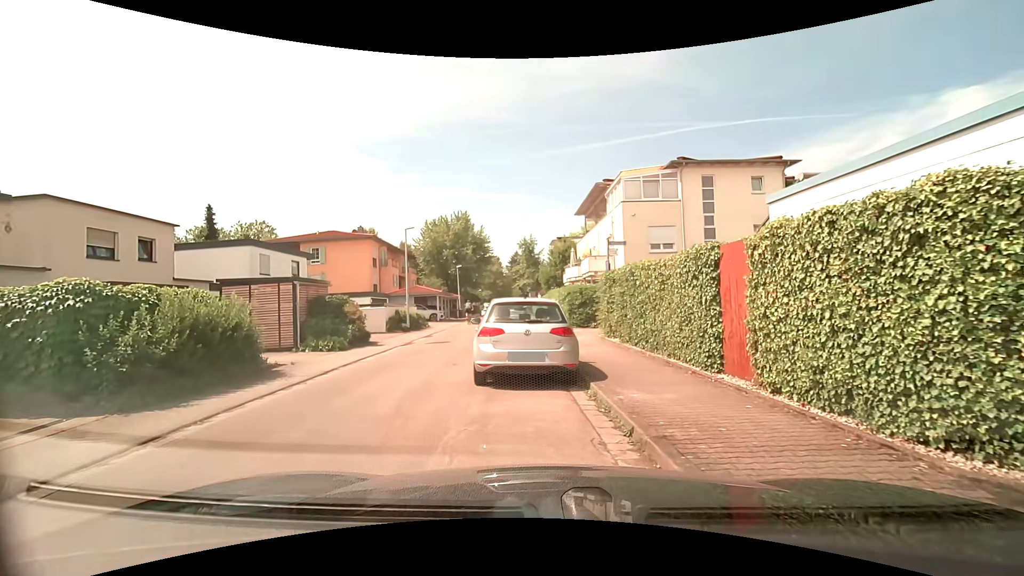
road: residential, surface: asphalt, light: Day
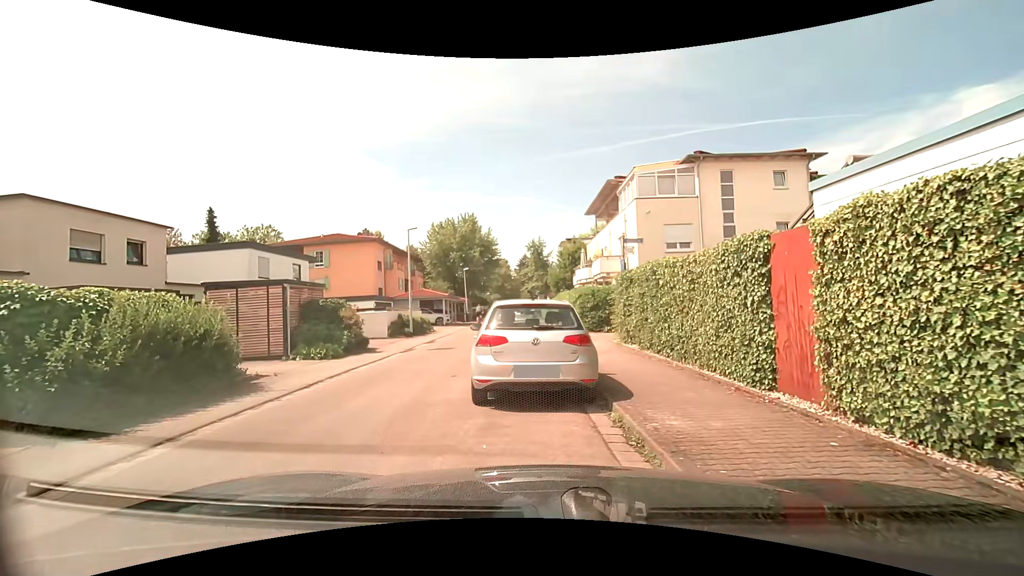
(0.0, +1.4) m; -2°
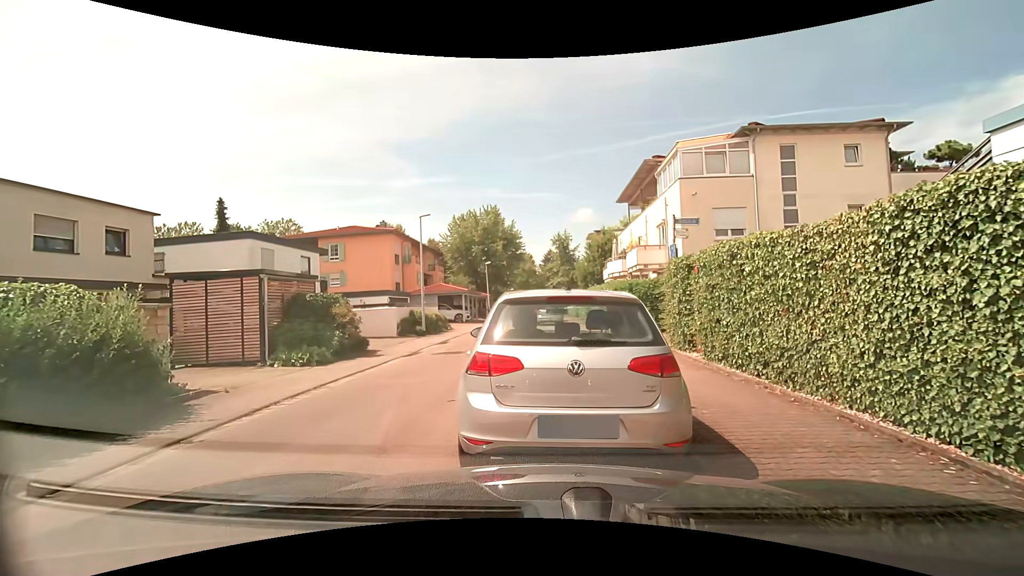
(-0.1, +2.9) m; -6°
